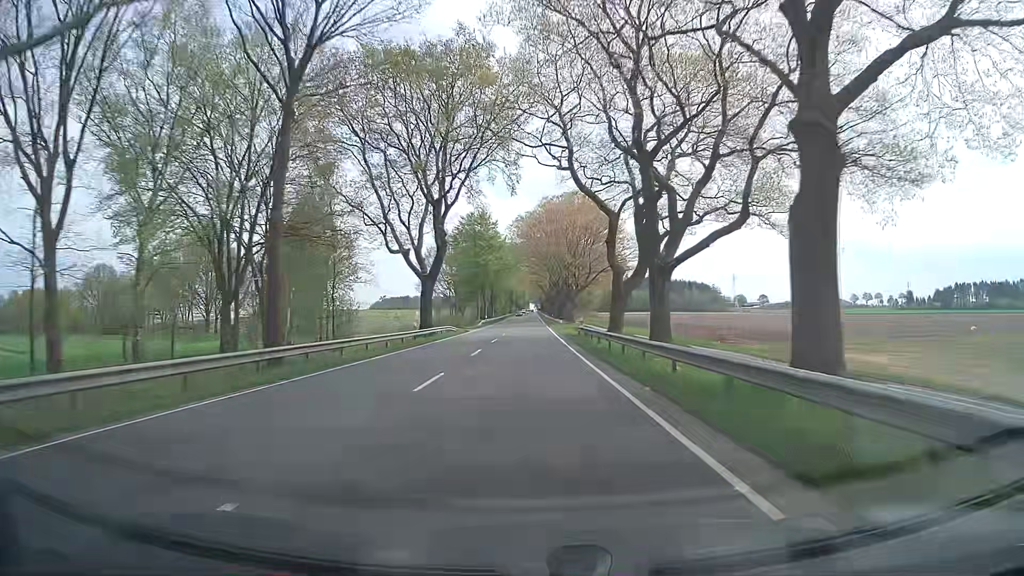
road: primary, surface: asphalt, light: Day
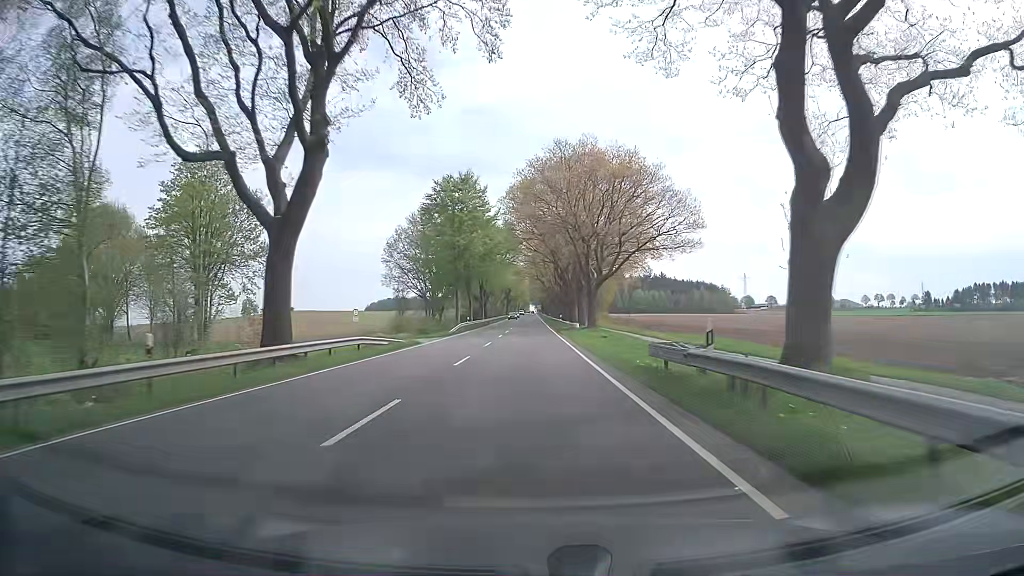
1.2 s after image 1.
(0.0, +29.8) m; 0°
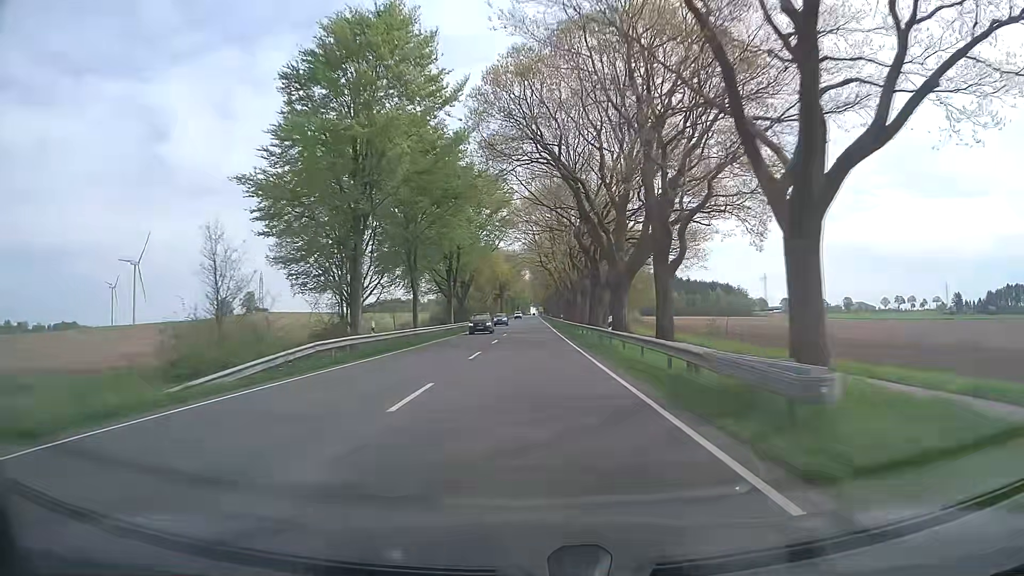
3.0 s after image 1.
(0.0, +45.5) m; 0°
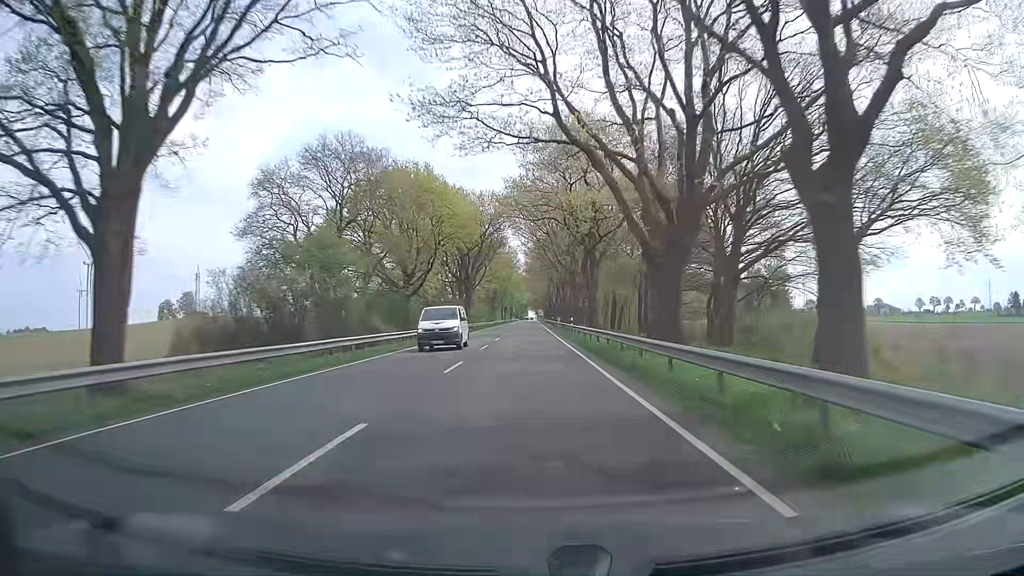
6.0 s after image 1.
(+0.3, +77.2) m; 0°
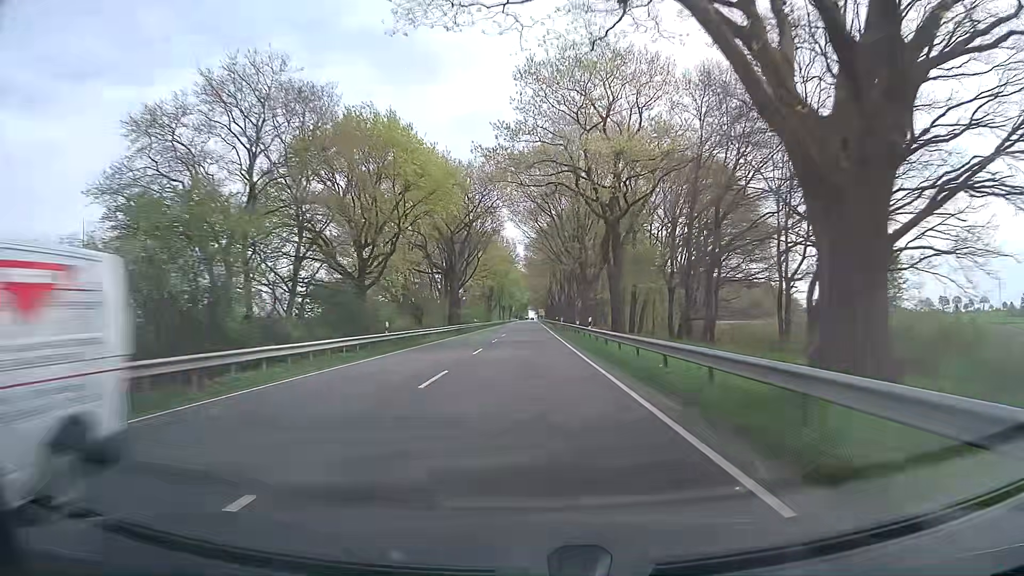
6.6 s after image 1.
(0.0, +15.6) m; 0°
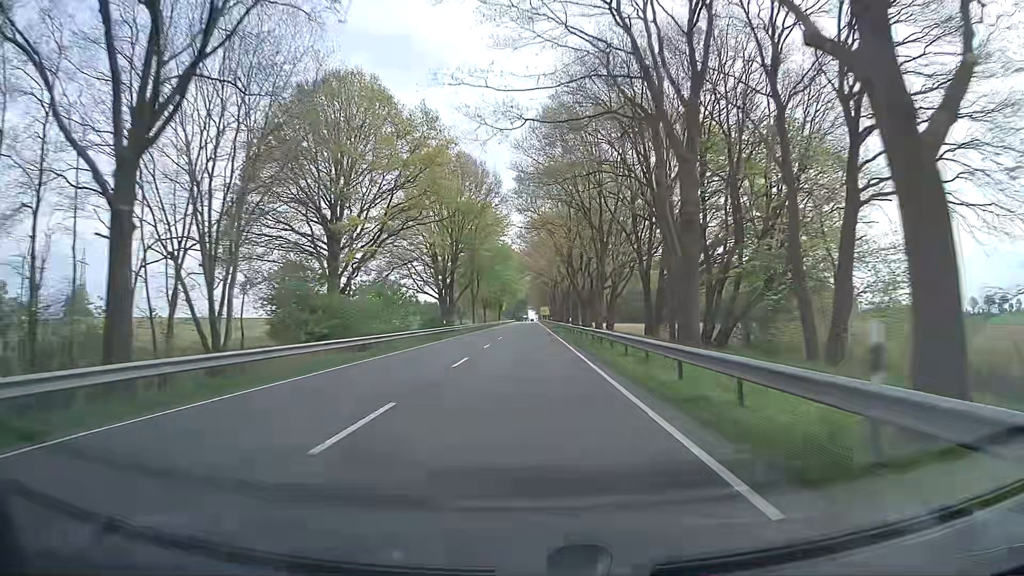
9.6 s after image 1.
(-0.6, +78.4) m; -1°
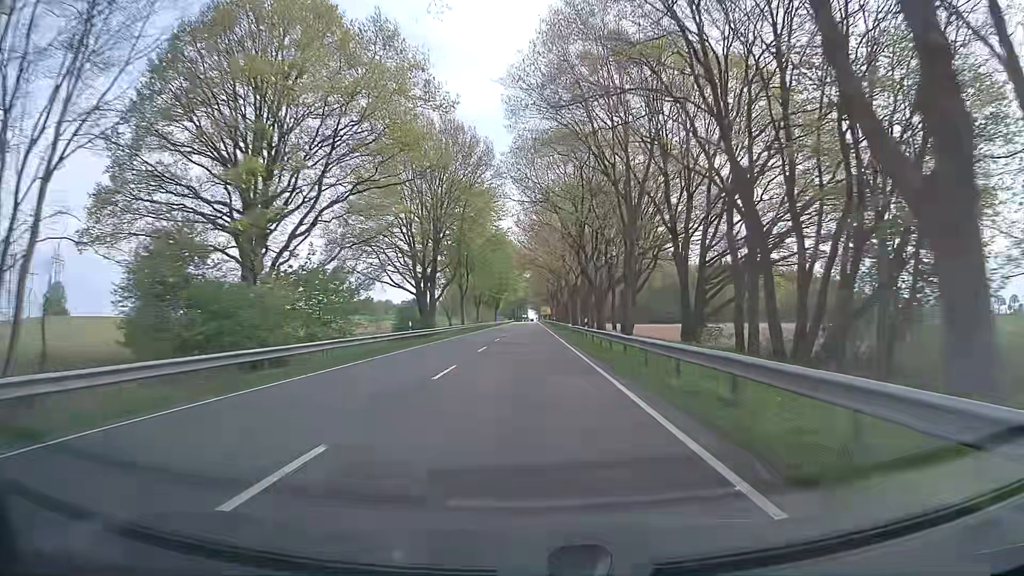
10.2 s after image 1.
(0.0, +15.7) m; 0°
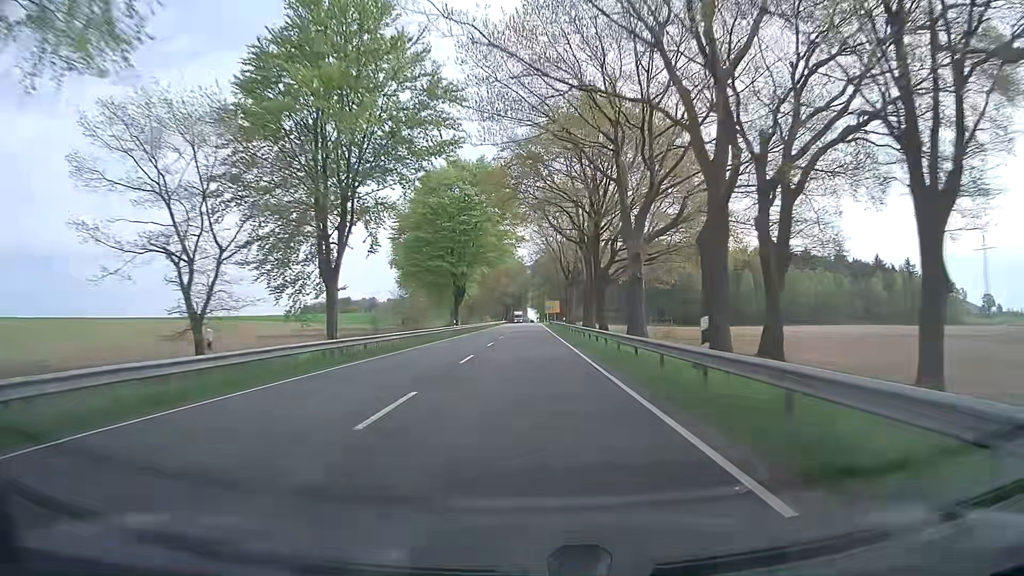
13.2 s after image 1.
(+0.1, +78.9) m; 0°
(0, +10) (0, +20) (0, +30) (0, +40) (0, +50) (0, +60) (0, +70) (0, +80) (0, +90) (0, +100) m
